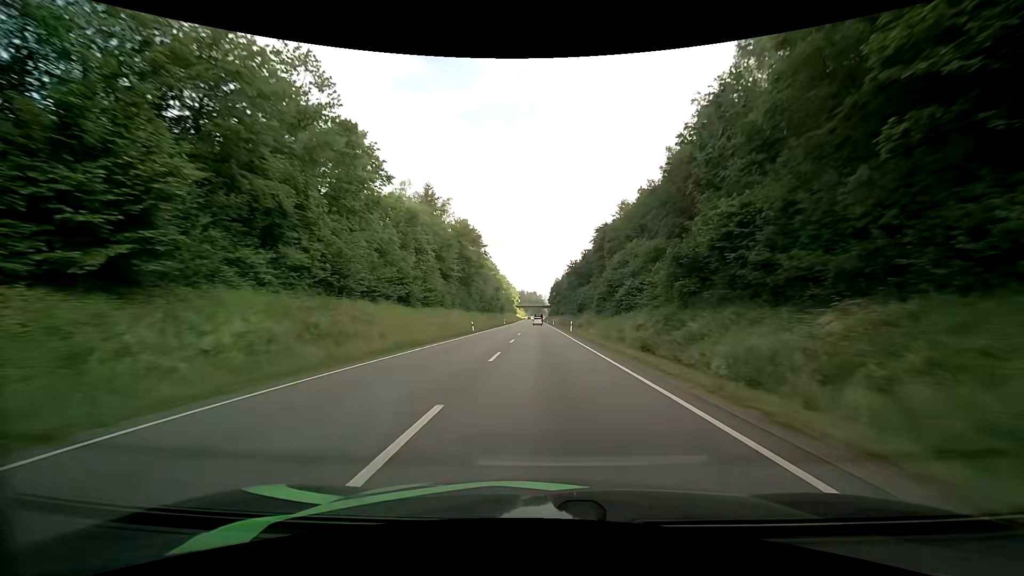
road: primary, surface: asphalt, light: Day
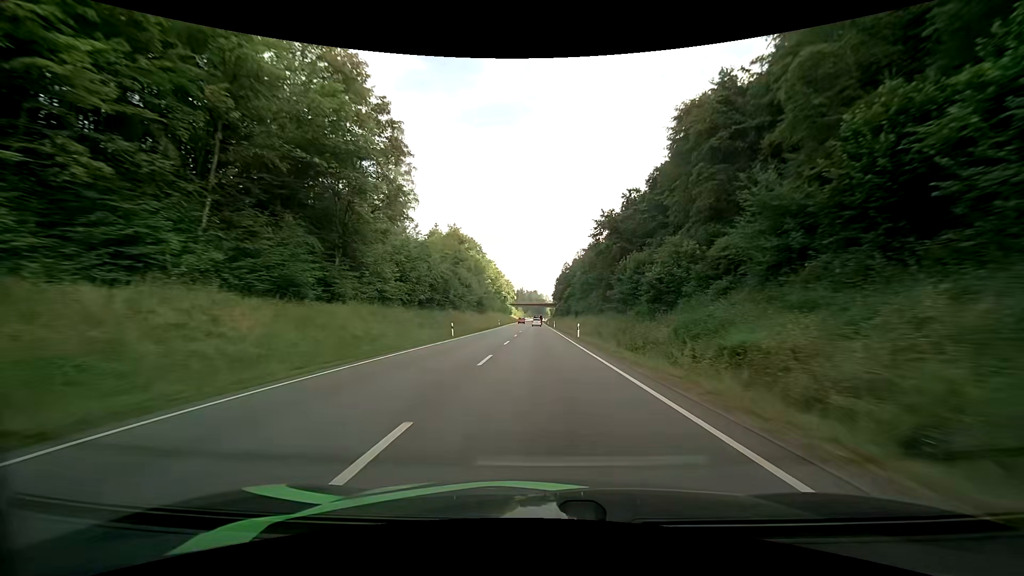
(-0.1, +61.2) m; 0°
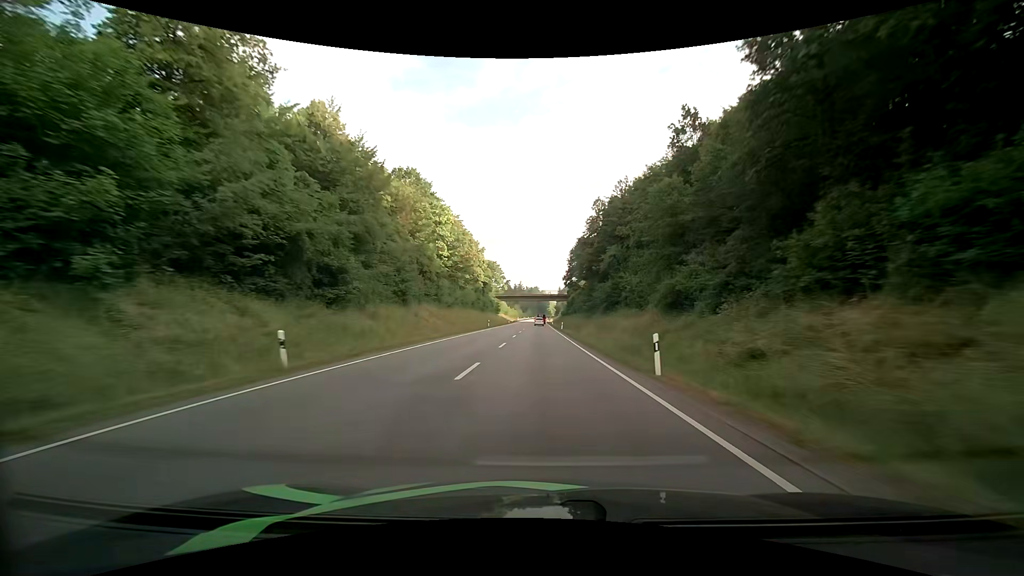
(-0.1, +75.5) m; 0°
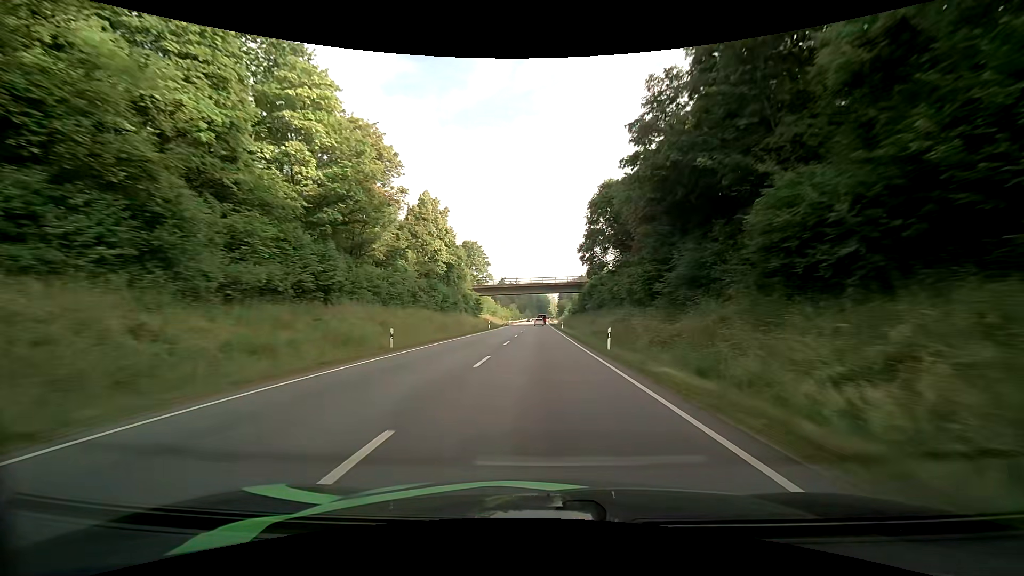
(-0.1, +45.0) m; 0°
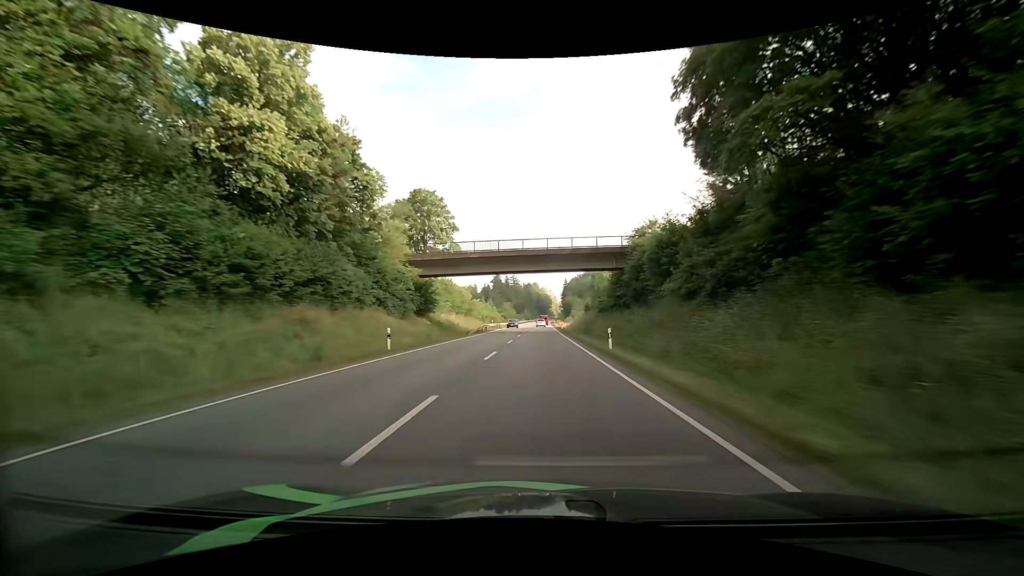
(0.0, +45.2) m; 0°
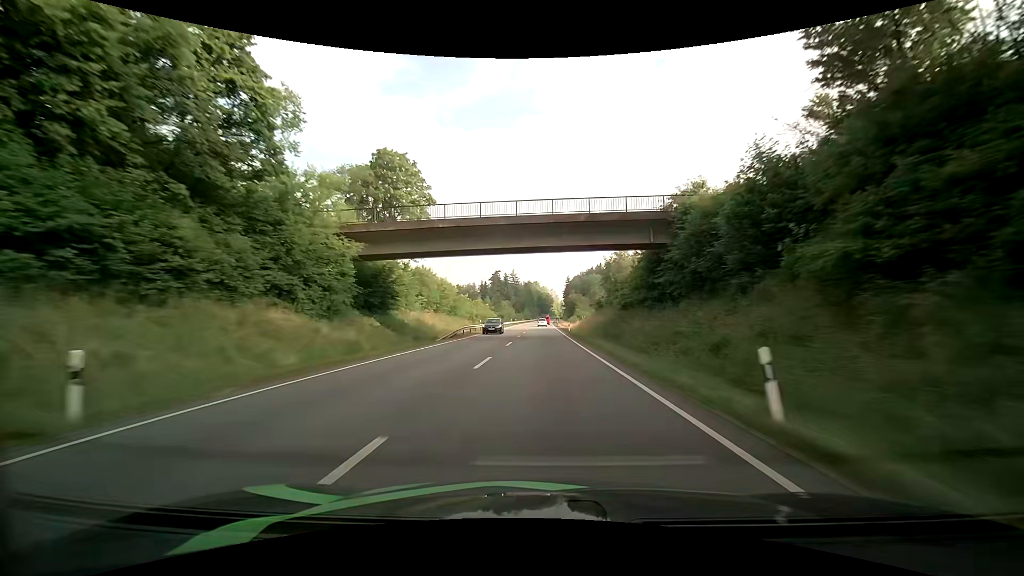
(0.0, +15.1) m; 0°
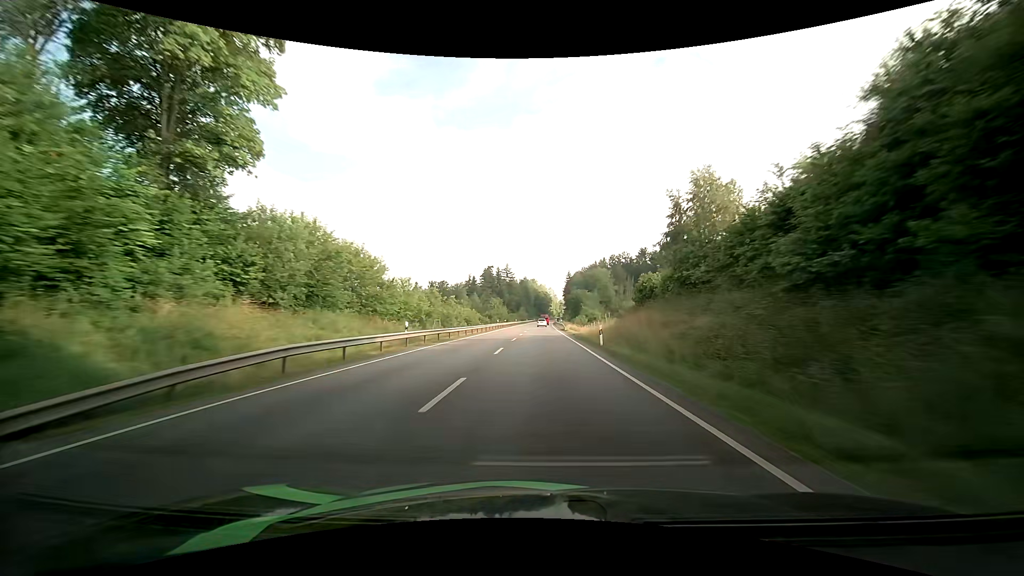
(+0.1, +30.4) m; 0°
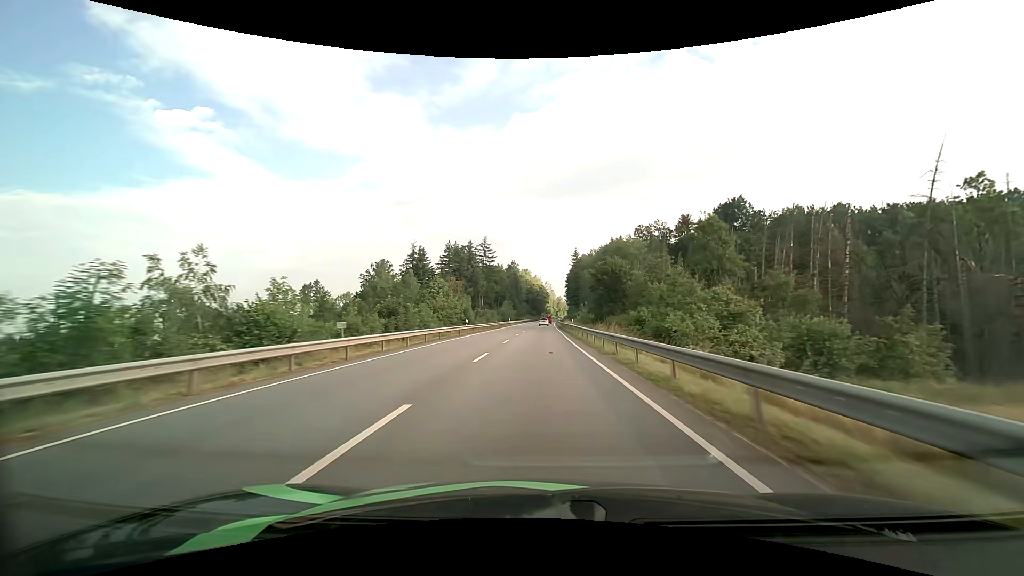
(+0.7, +75.4) m; +1°
(0, +10) (0, +20) (0, +30) (0, +40) (0, +50) (0, +60) (+1, +70) (+1, +80) (+1, +90) (+1, +100) m
